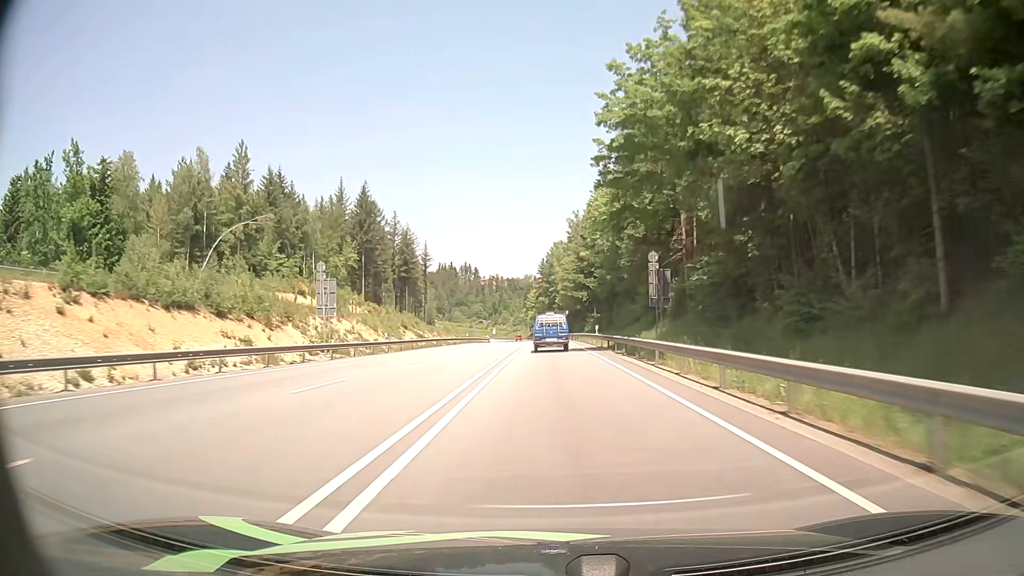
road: primary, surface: asphalt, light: Day
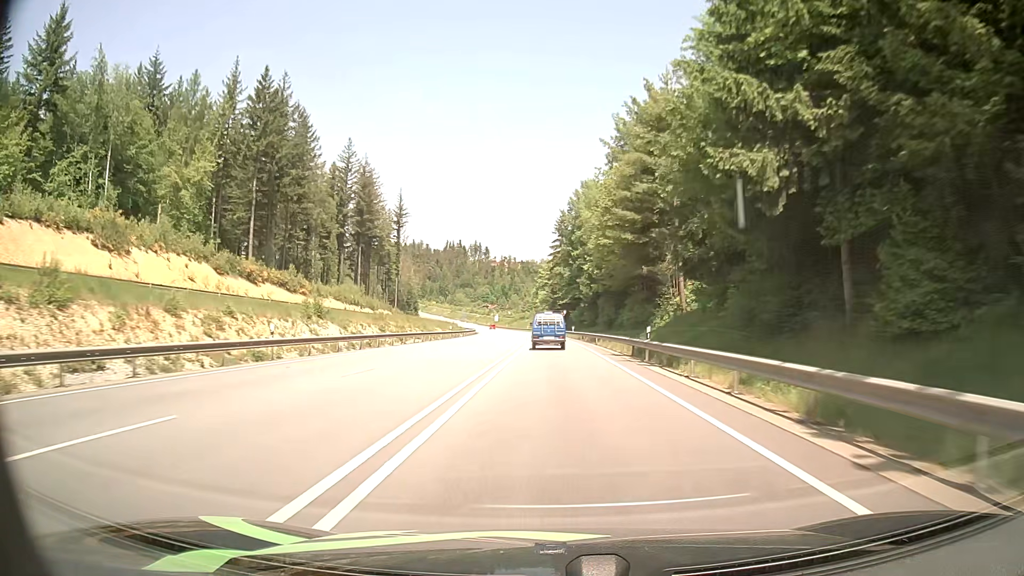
(-0.6, +69.0) m; -1°
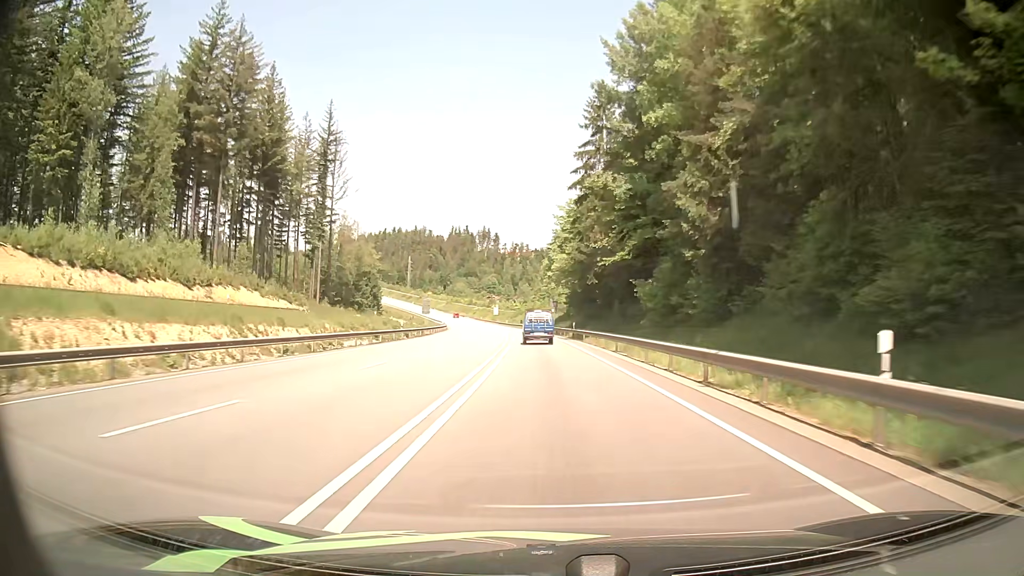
(-0.8, +70.1) m; -1°
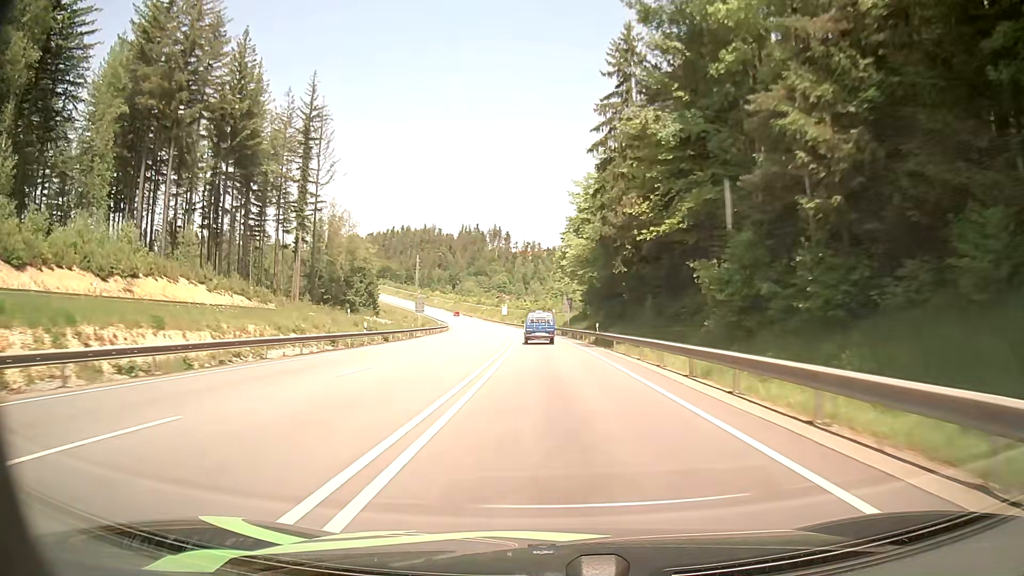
(-0.1, +14.2) m; -1°
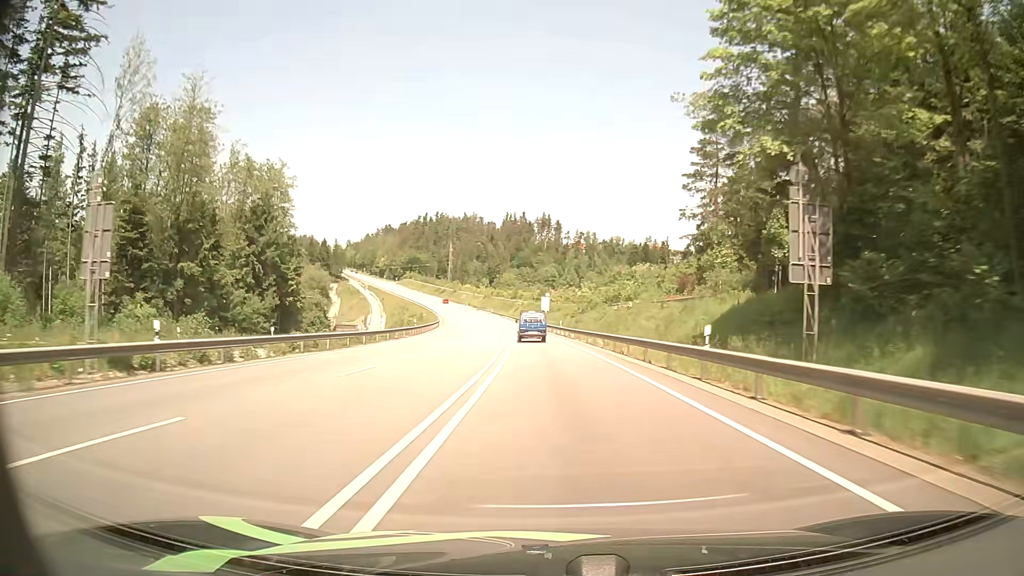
(-3.4, +72.9) m; -5°
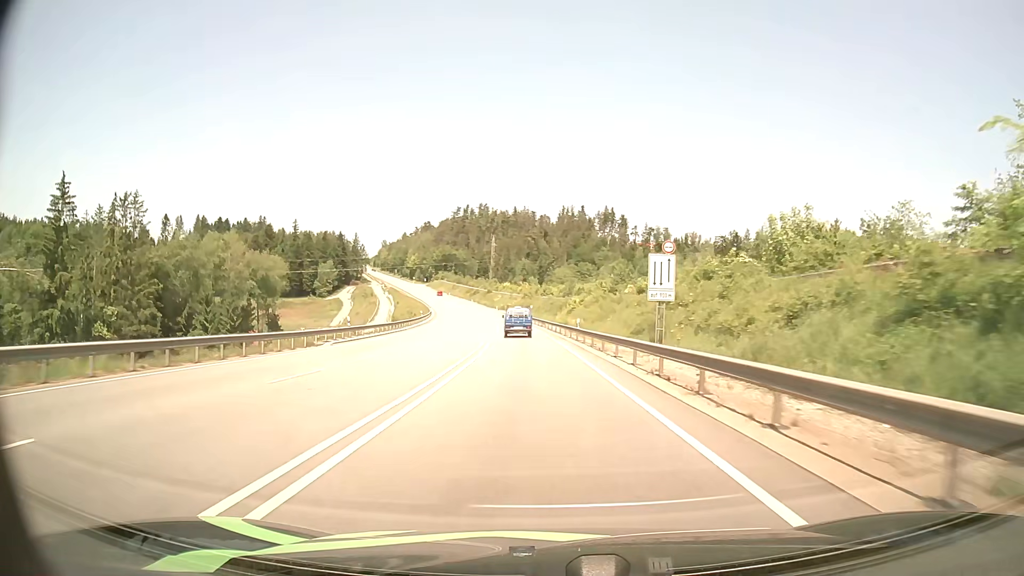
(-2.6, +75.2) m; -5°
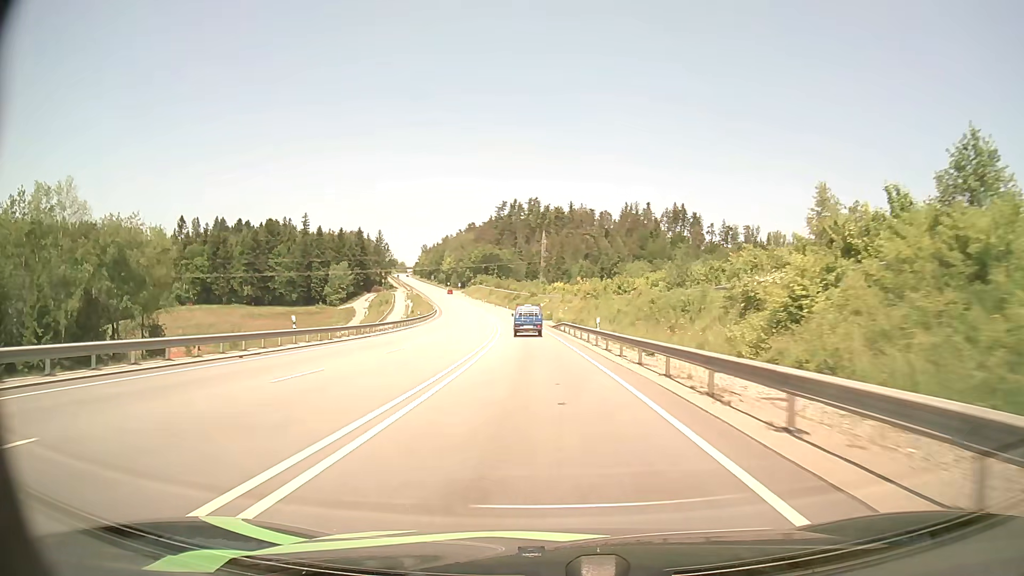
(-2.7, +60.3) m; -5°
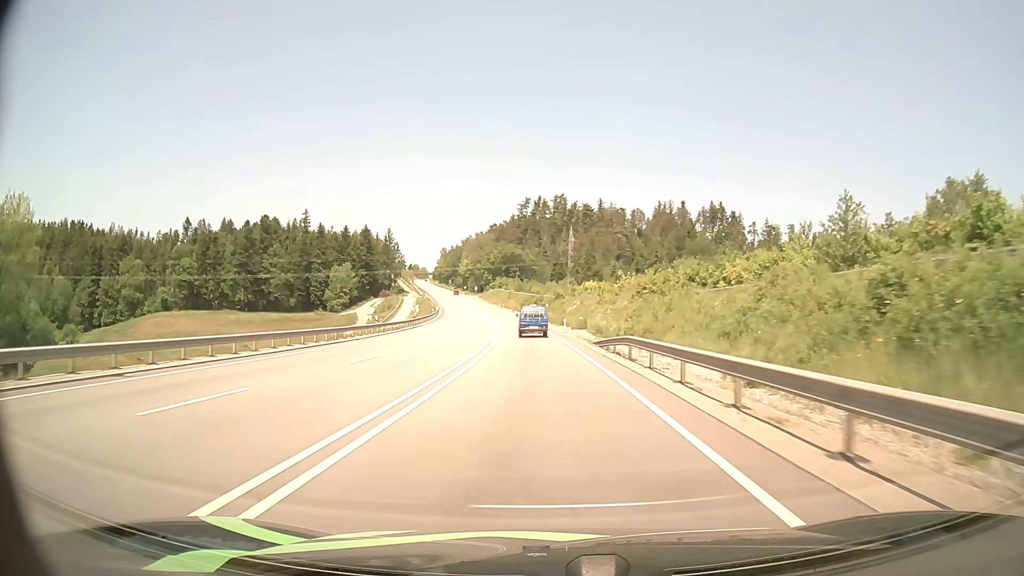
(-0.6, +29.6) m; -2°
(0, +10) (0, +20) (-1, +30) (-1, +40) (-2, +50) (-2, +60) (-3, +70) (-5, +80) (-6, +90) (-7, +100) m
